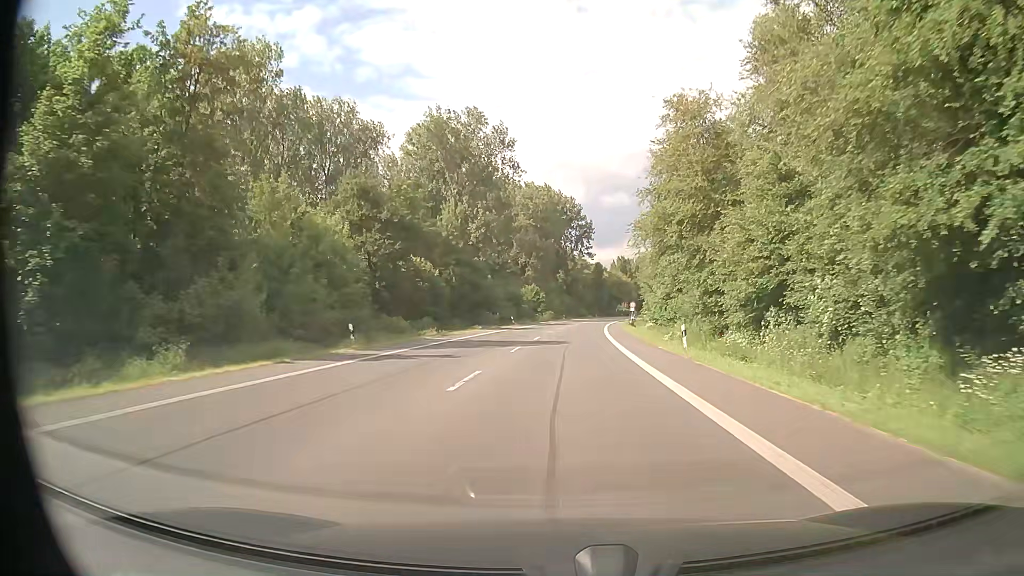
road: primary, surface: asphalt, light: Day
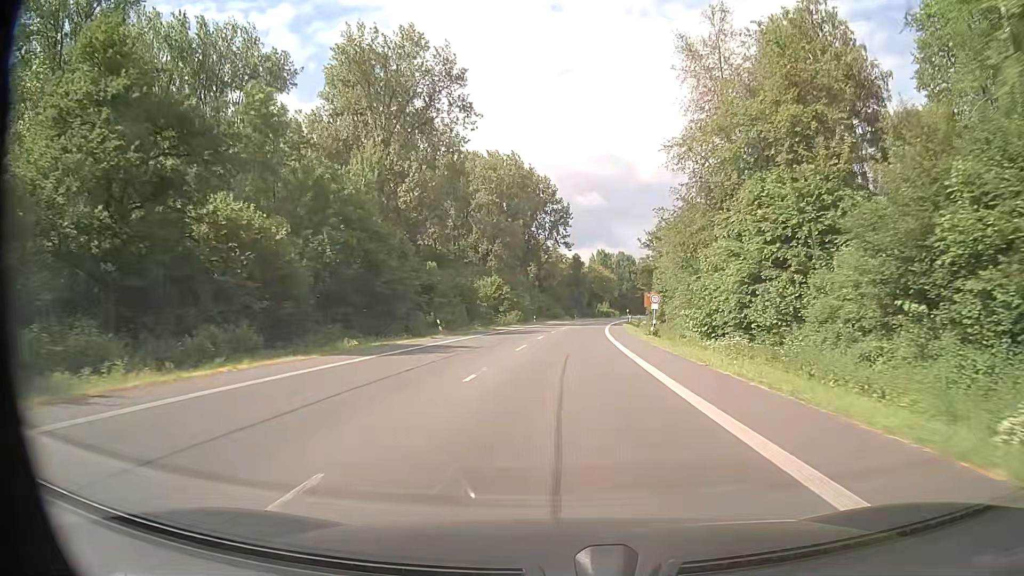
(+0.8, +33.8) m; +2°
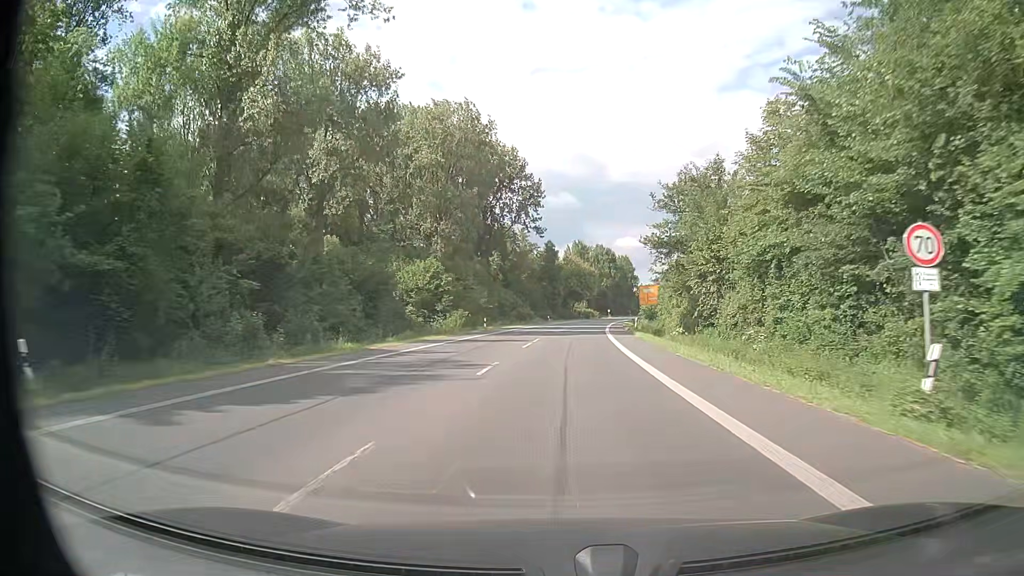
(+0.7, +33.8) m; +2°
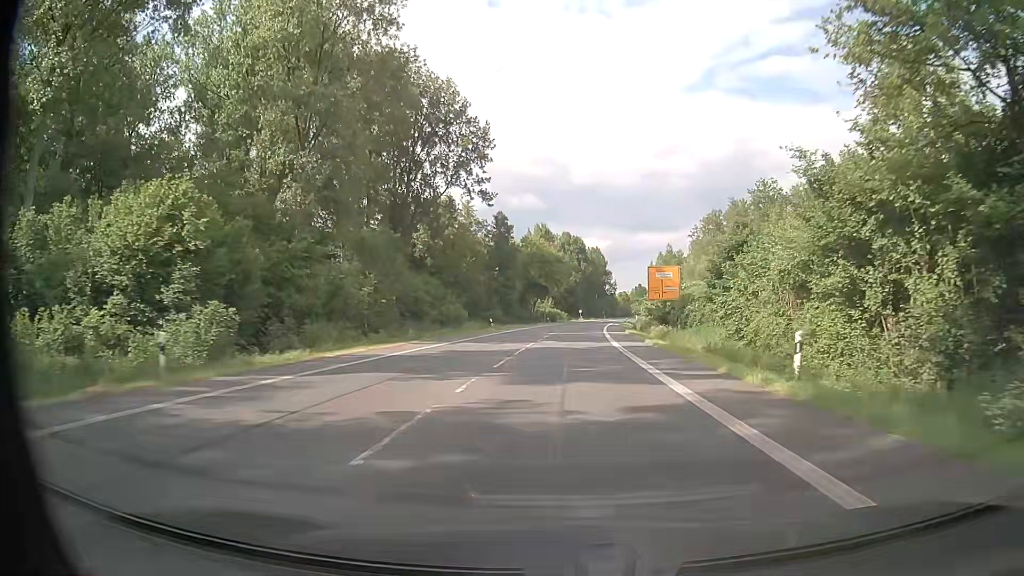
(+1.2, +45.0) m; +3°
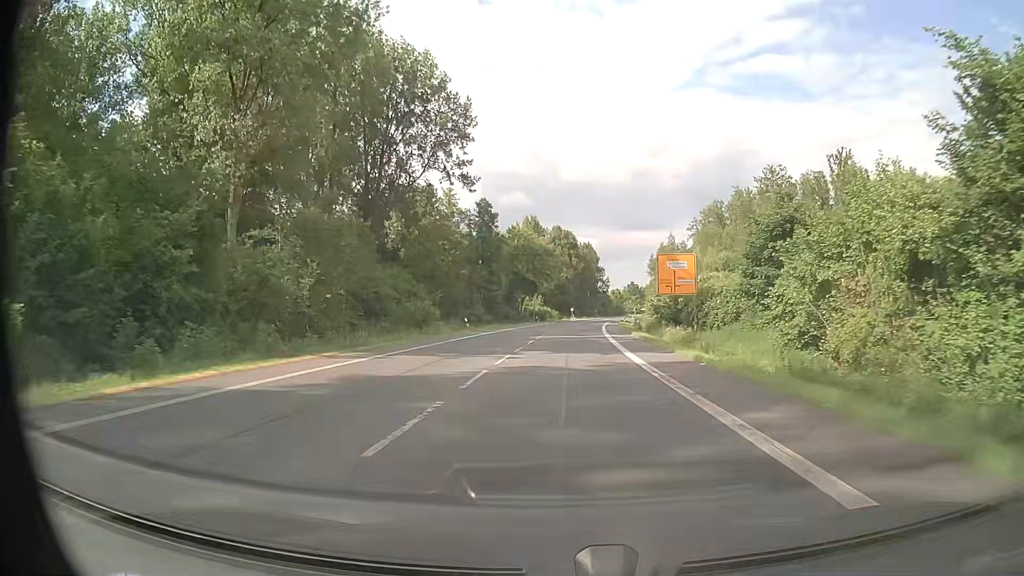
(0.0, +11.3) m; +1°
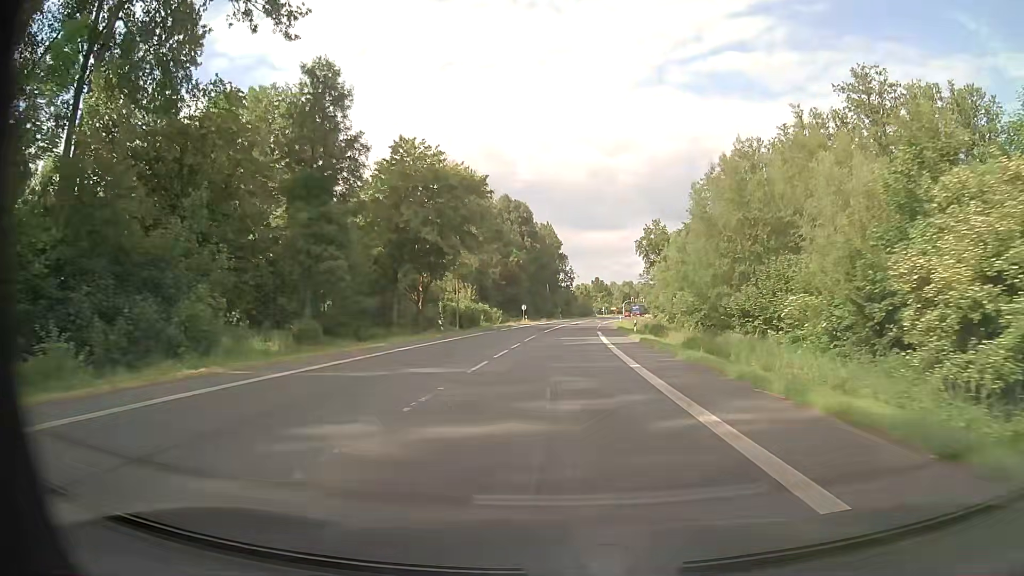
(+1.7, +56.2) m; +3°
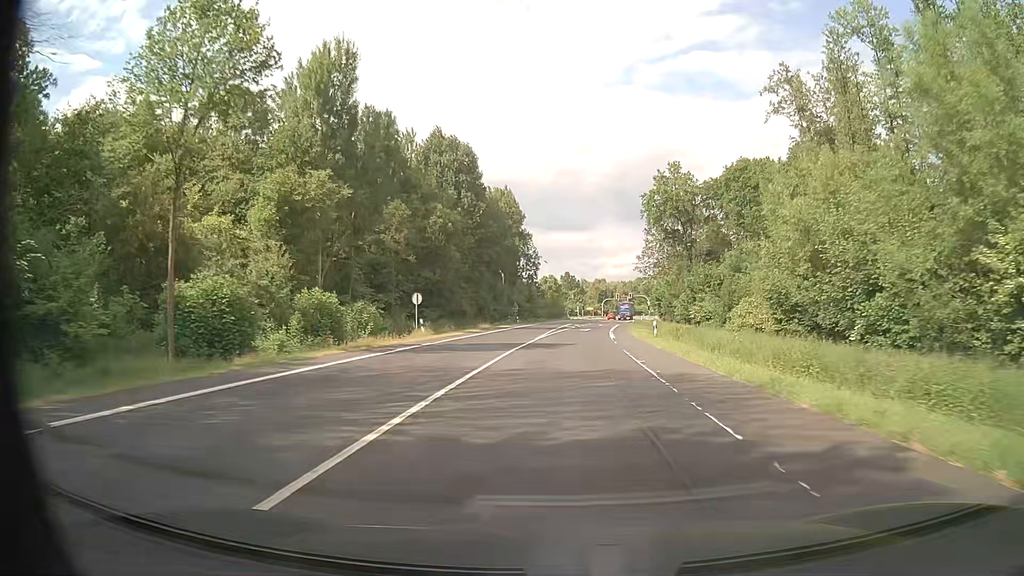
(+1.4, +56.4) m; +3°
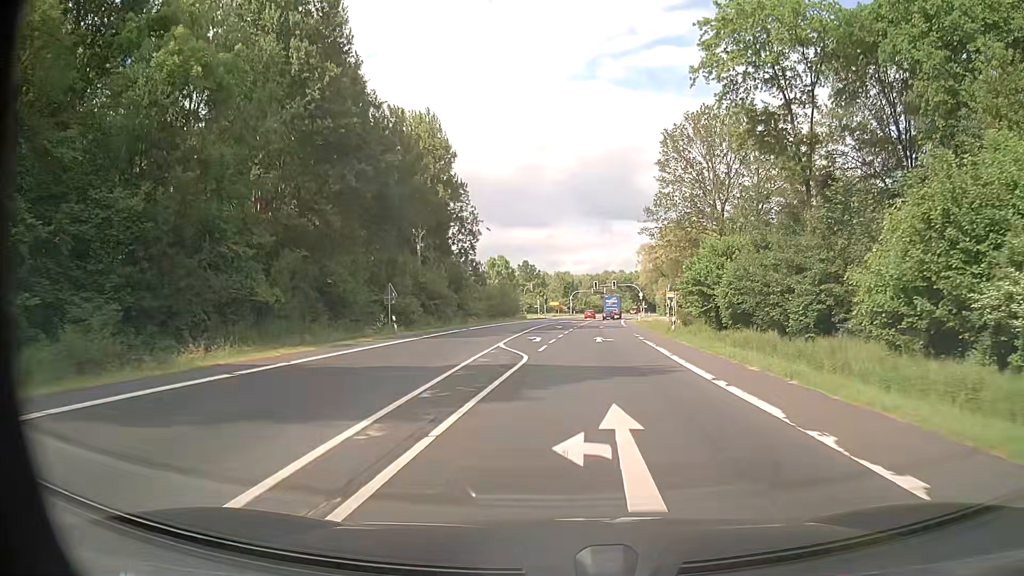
(+1.5, +51.6) m; +4°
(0, +10) (0, +20) (0, +30) (0, +40) (0, +50) (0, +60) (+1, +70) (+1, +80) (+2, +90) (+3, +100) m
